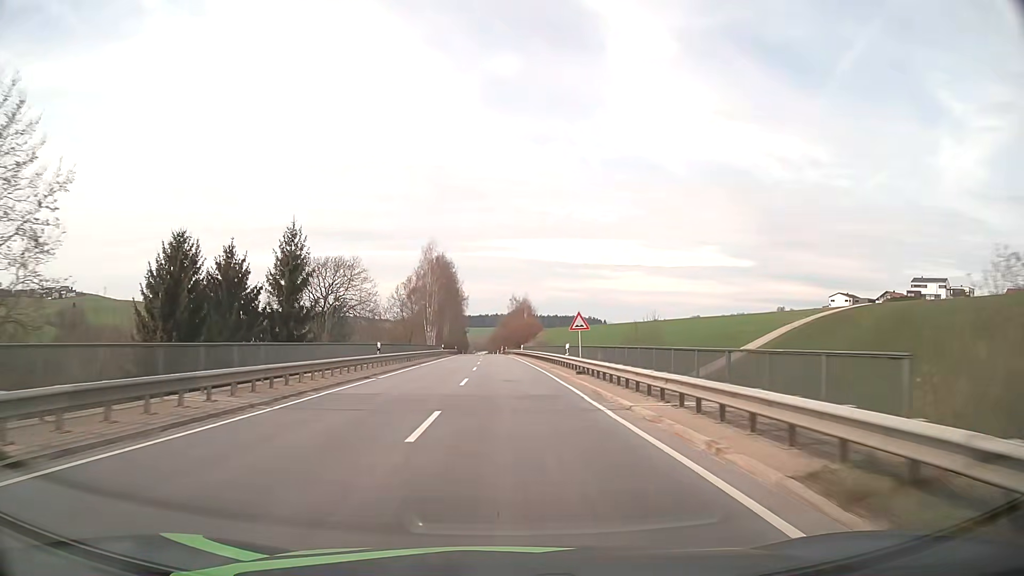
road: secondary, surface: asphalt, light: Day
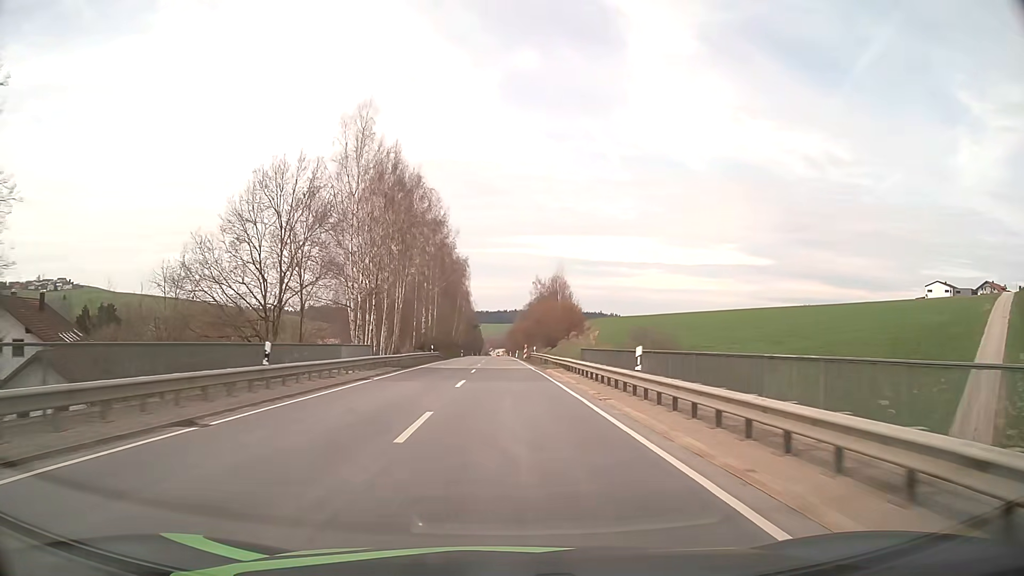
(-0.8, +60.4) m; -2°
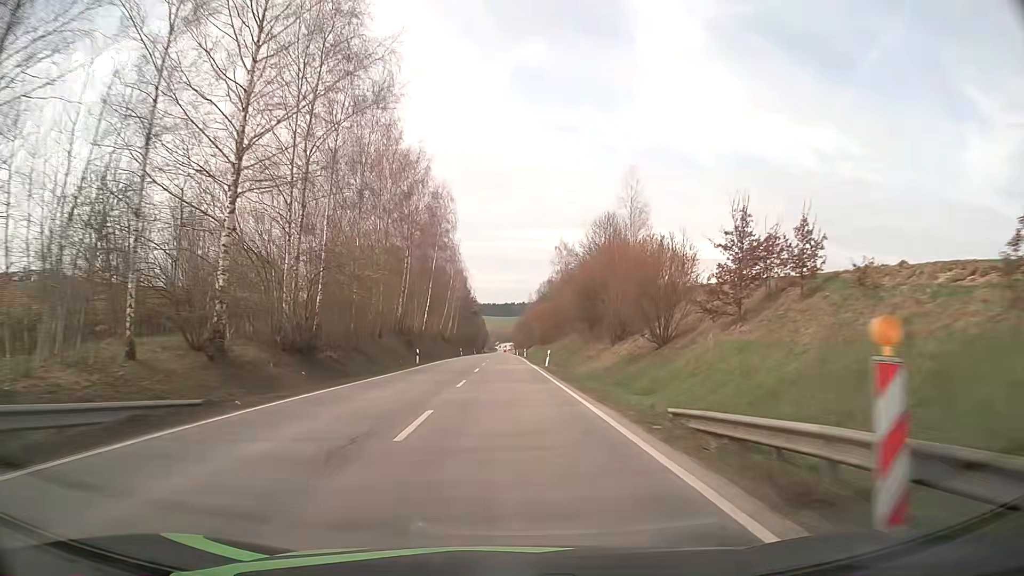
(-0.6, +60.7) m; 0°
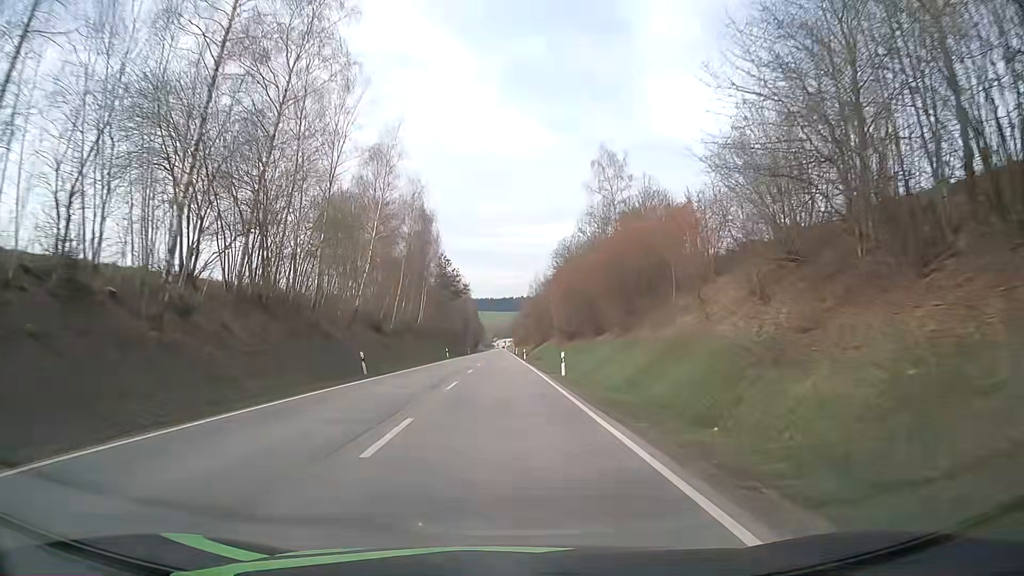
(-0.1, +61.2) m; 0°
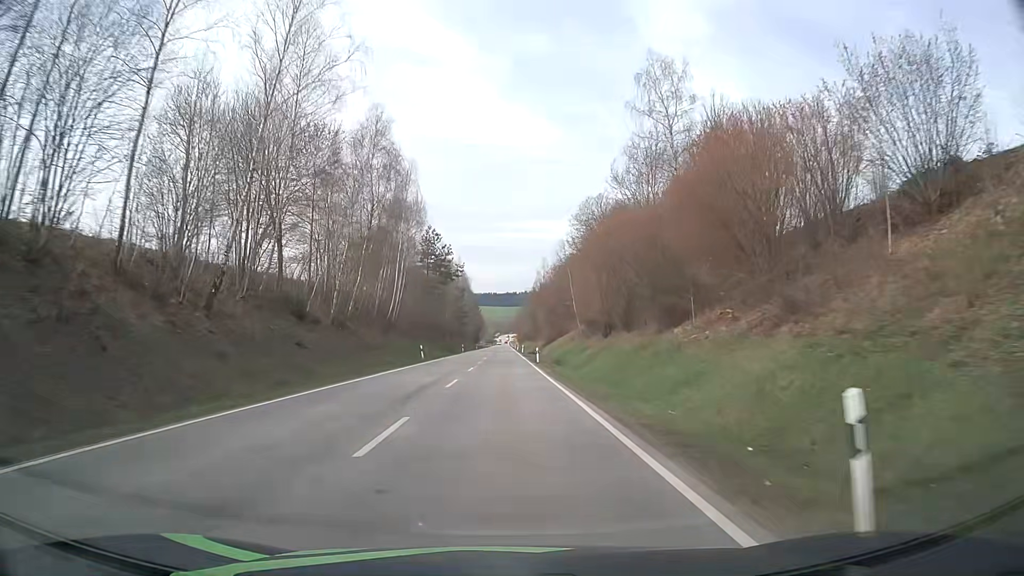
(+0.1, +24.5) m; +1°
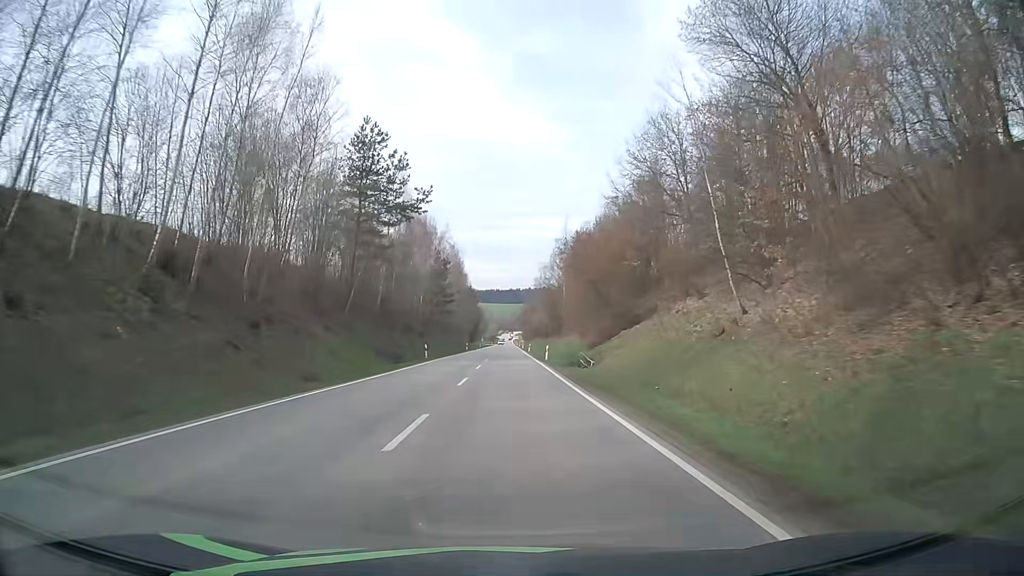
(-0.7, +48.1) m; -1°
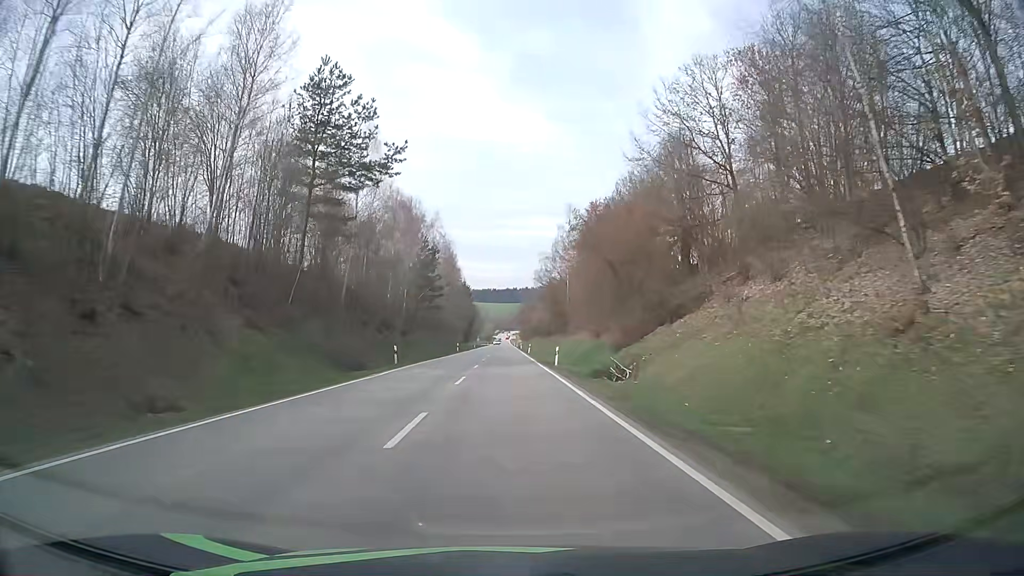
(0.0, +11.8) m; 0°
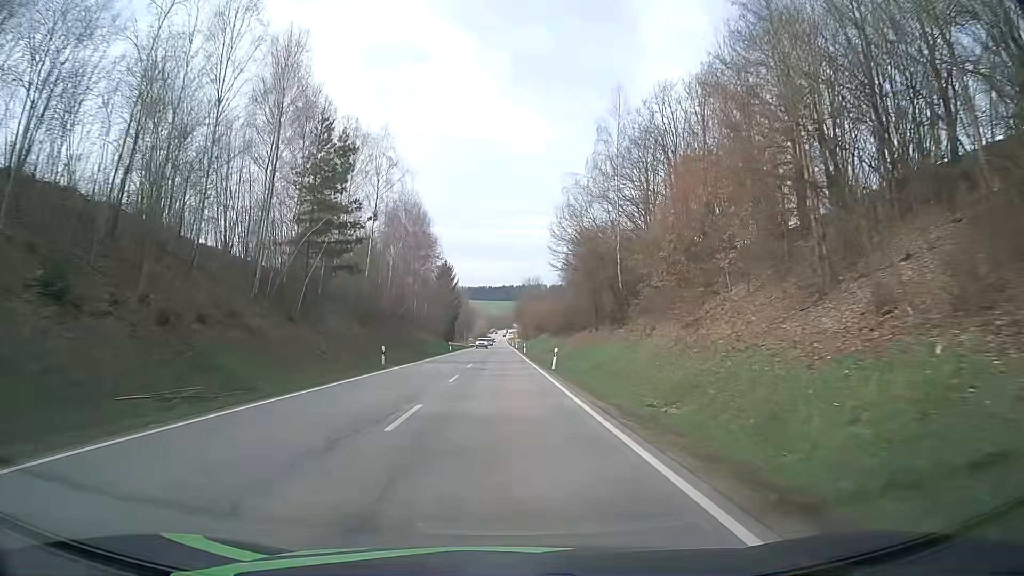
(+0.4, +46.6) m; 0°
(0, +10) (0, +20) (0, +30) (0, +40) (0, +50) (0, +60) (0, +70) (0, +80) (0, +90) (0, +100) m
